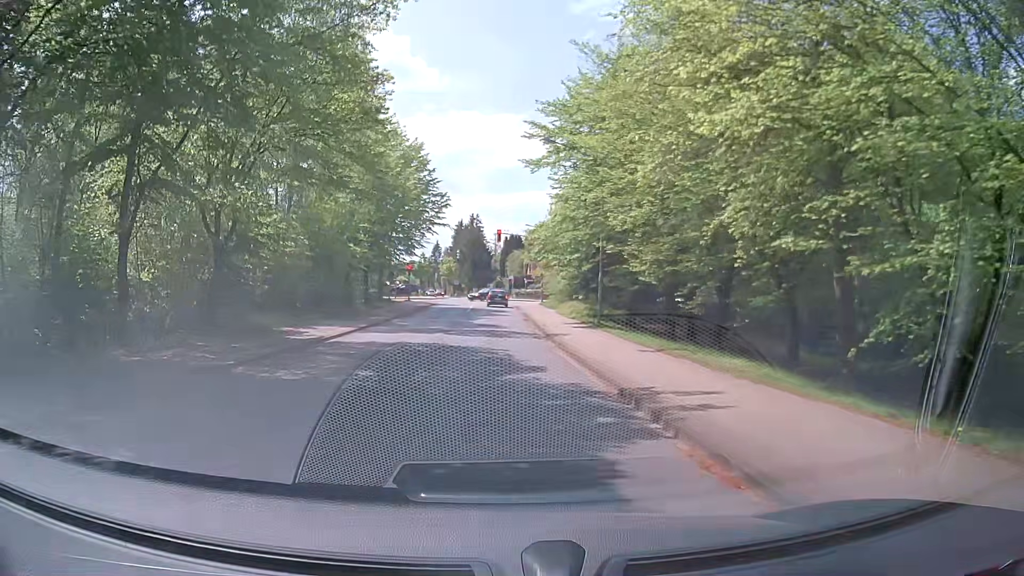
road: unclassified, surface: asphalt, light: Day
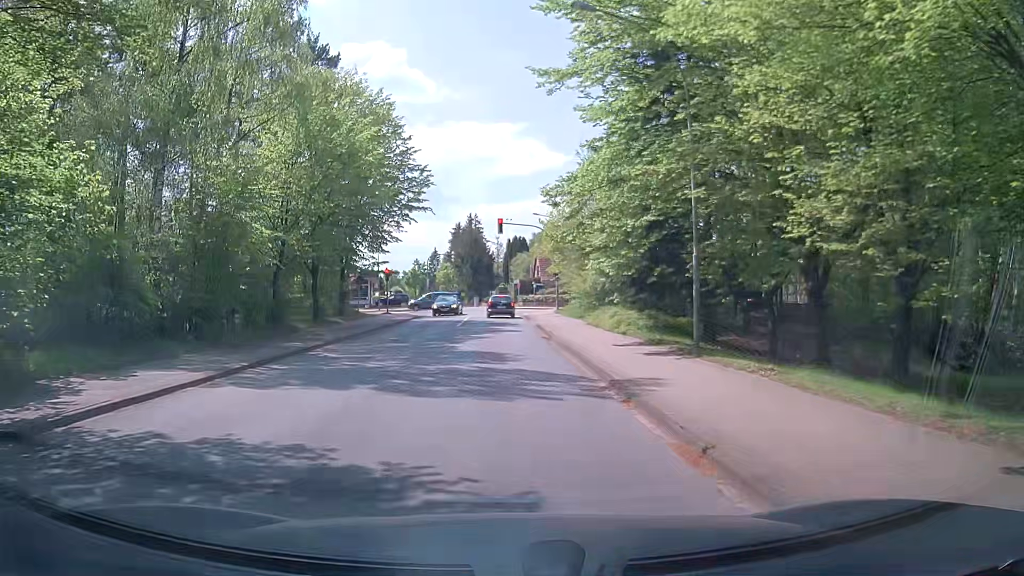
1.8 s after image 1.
(0.0, +13.6) m; -1°
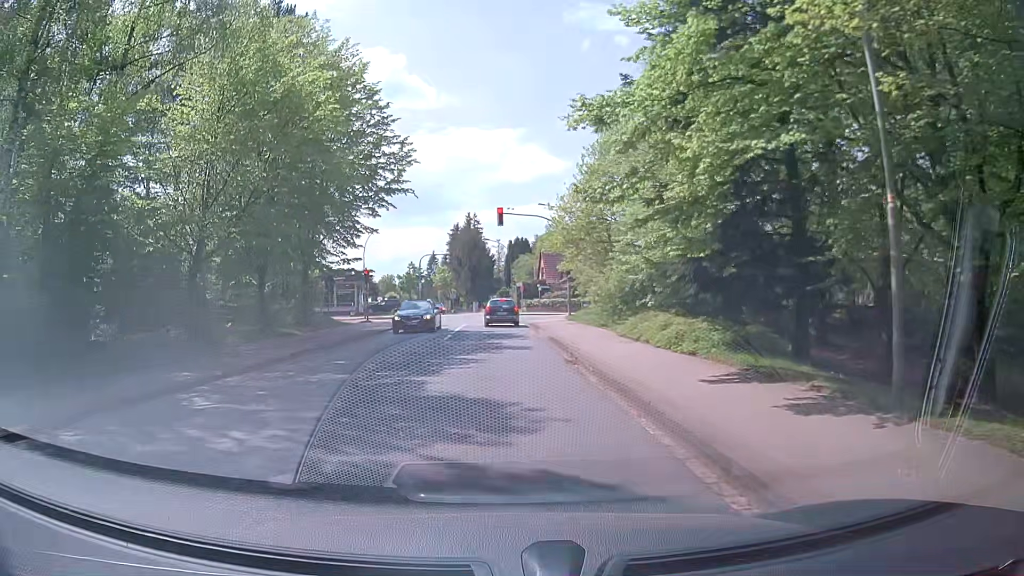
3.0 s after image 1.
(+0.1, +7.7) m; -1°
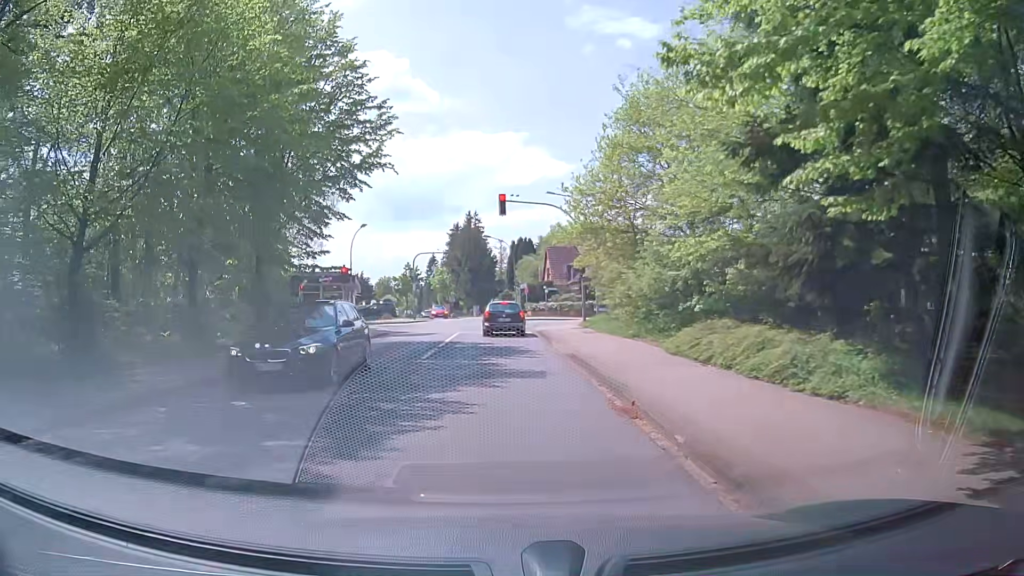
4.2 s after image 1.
(+0.1, +6.2) m; +1°
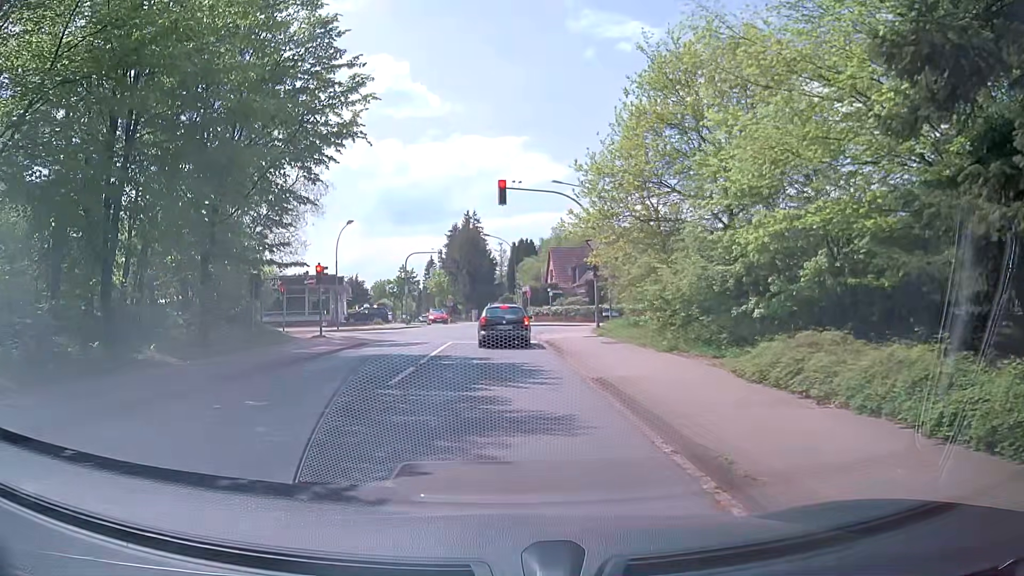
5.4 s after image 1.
(-0.1, +4.8) m; 0°
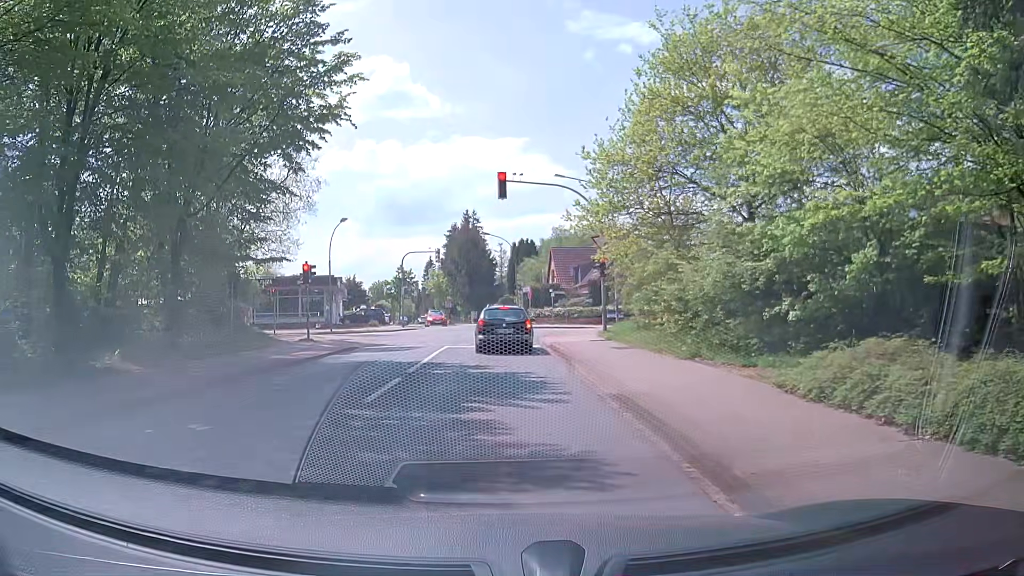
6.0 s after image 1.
(0.0, +2.0) m; +1°
